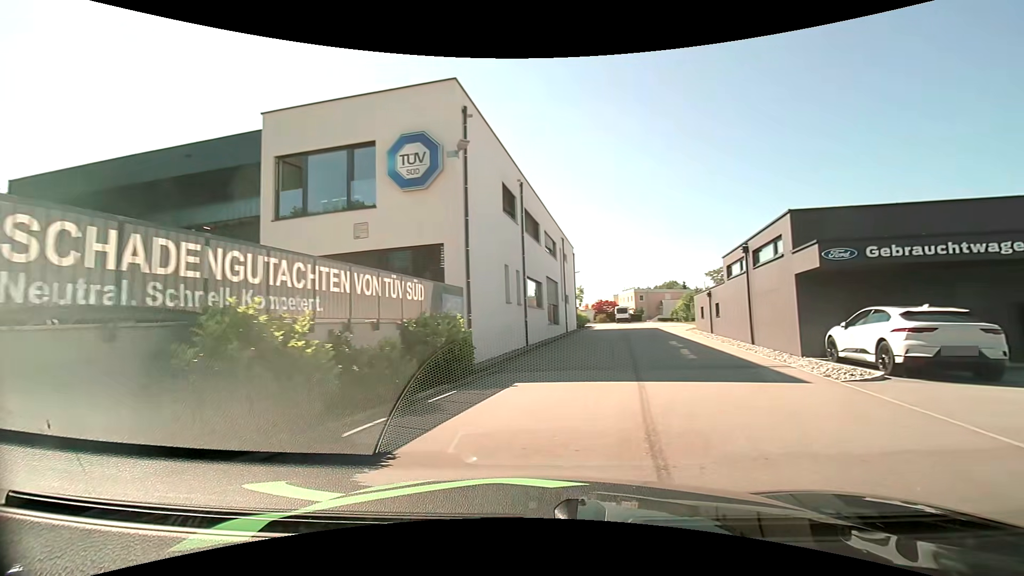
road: residential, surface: asphalt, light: Day
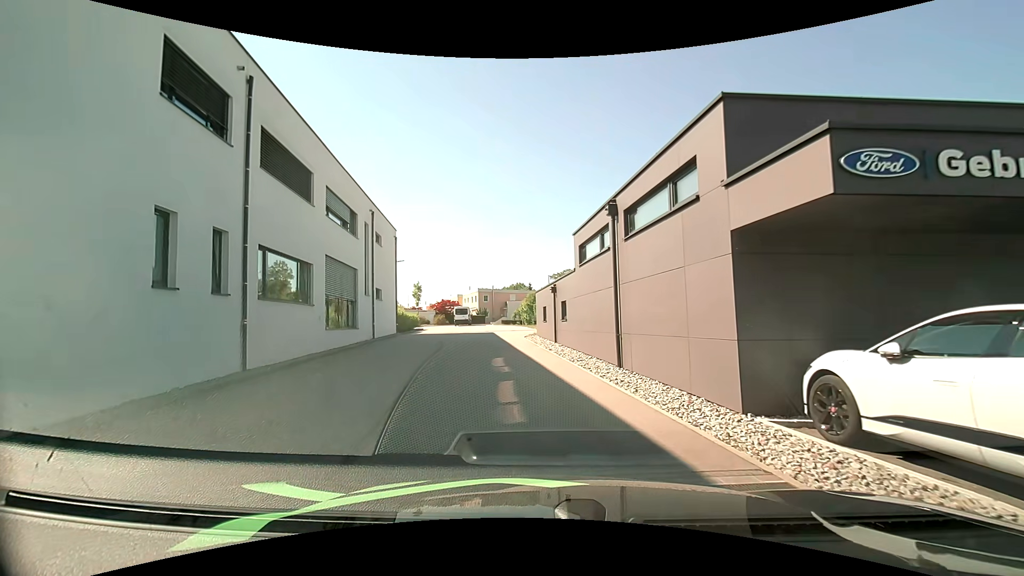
(+2.8, +9.6) m; +17°
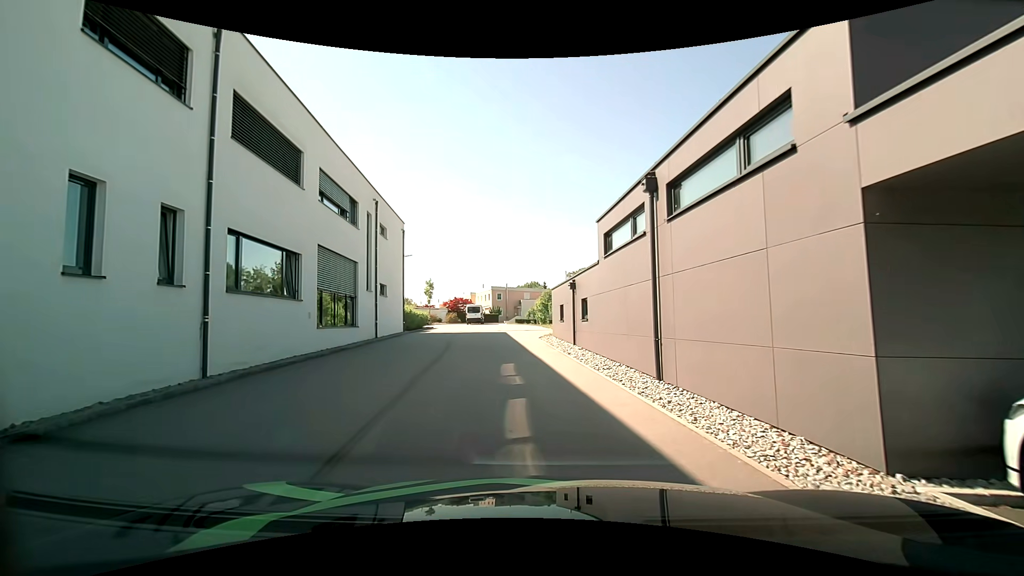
(0.0, +2.3) m; -1°
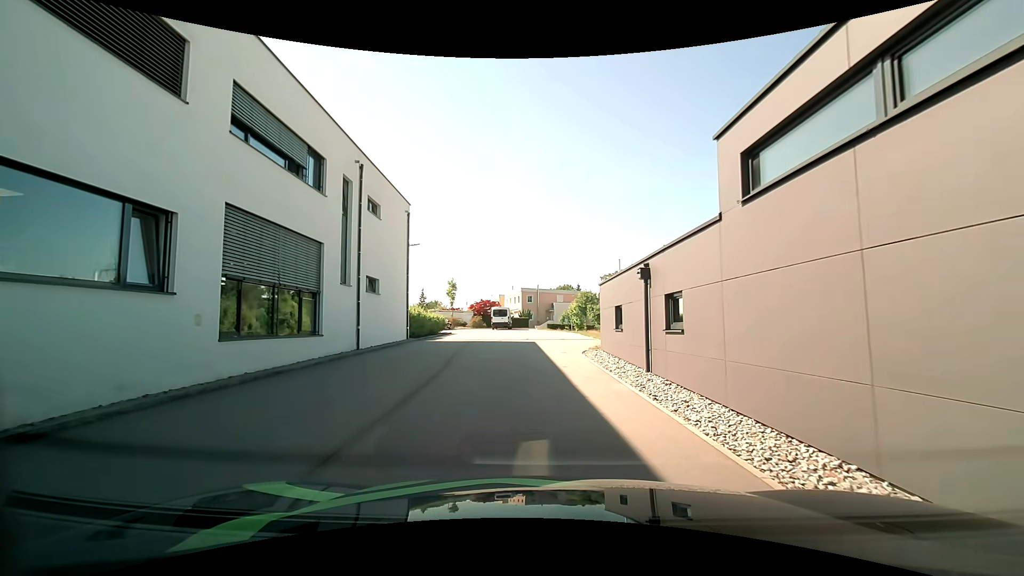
(-0.3, +7.7) m; -5°
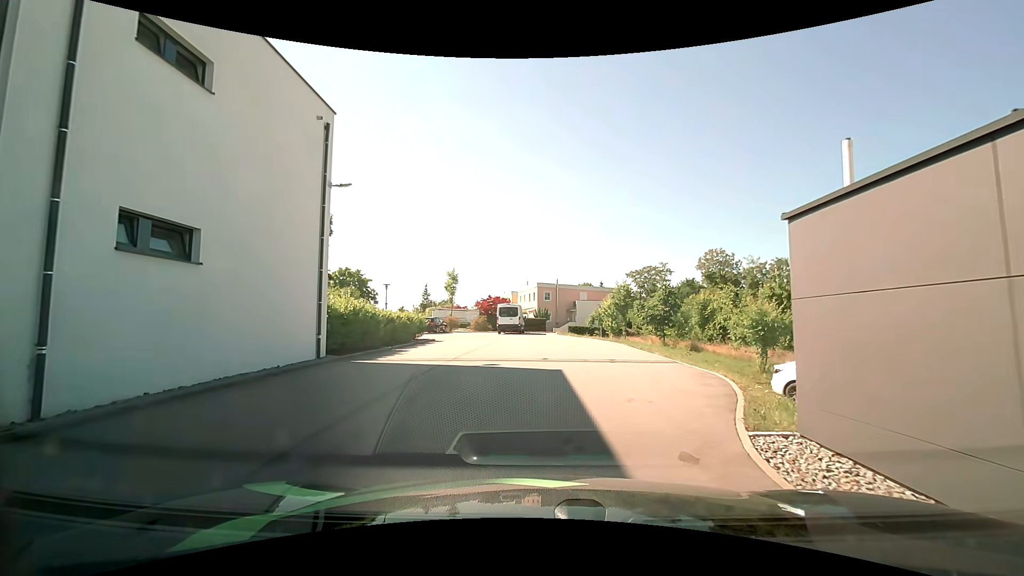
(+0.2, +13.6) m; 0°
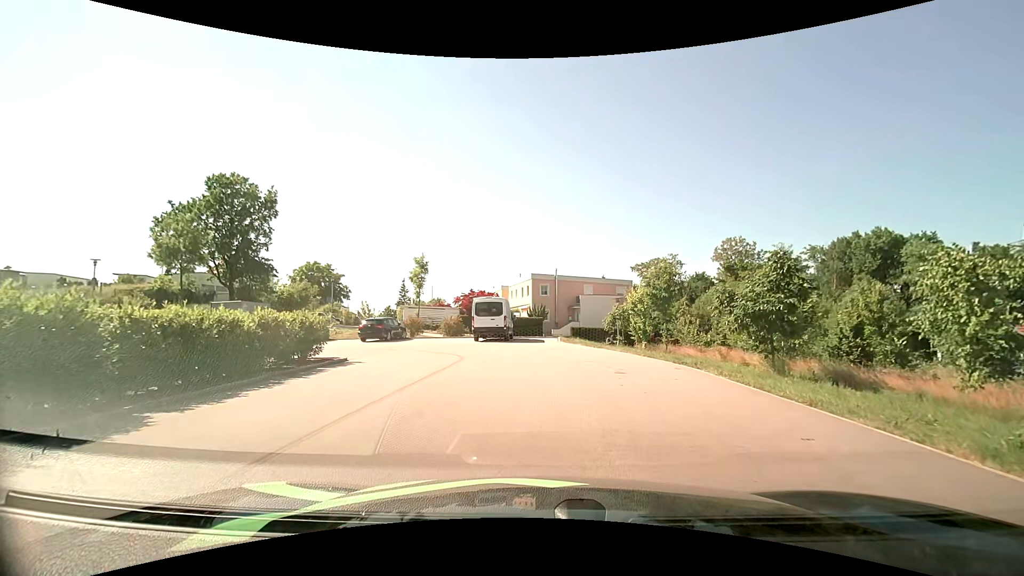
(-0.1, +13.3) m; 0°
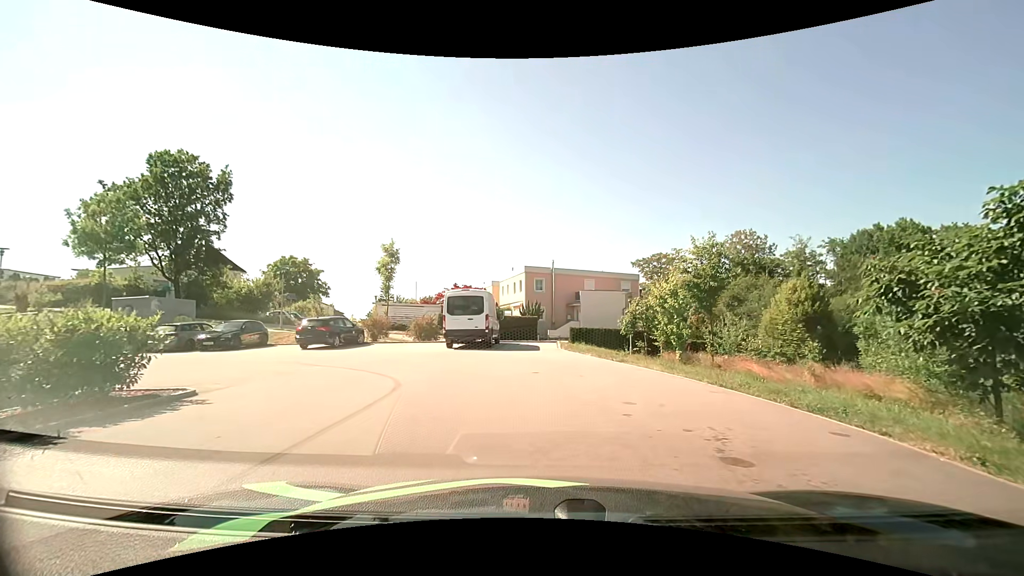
(0.0, +7.2) m; +1°
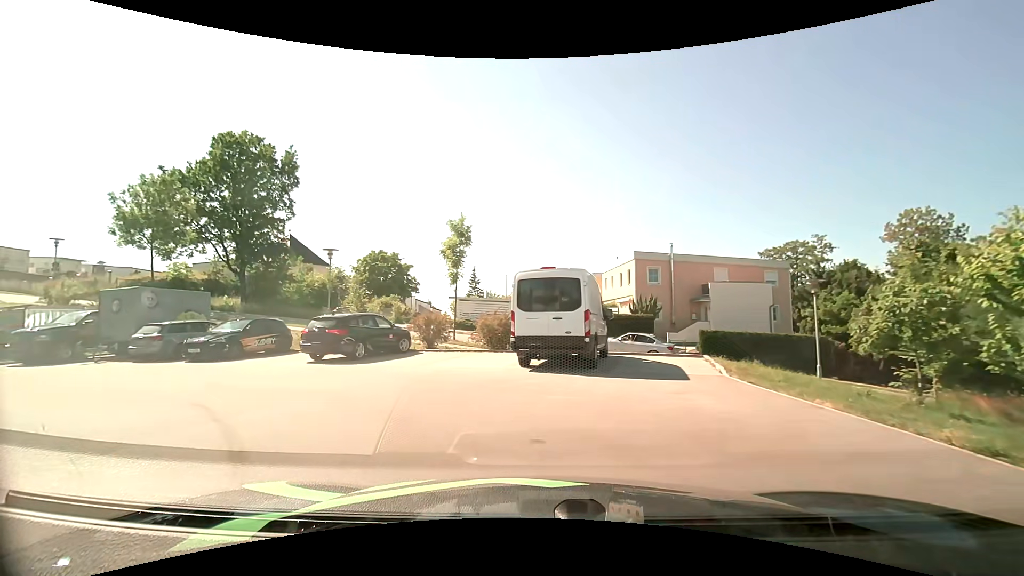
(-0.6, +9.1) m; -13°
